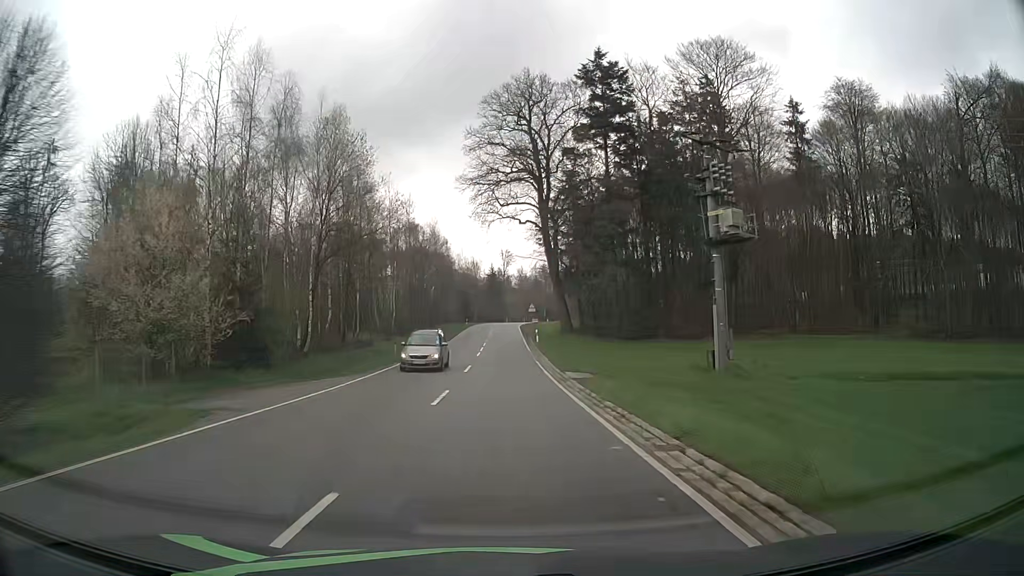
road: tertiary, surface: asphalt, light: Day
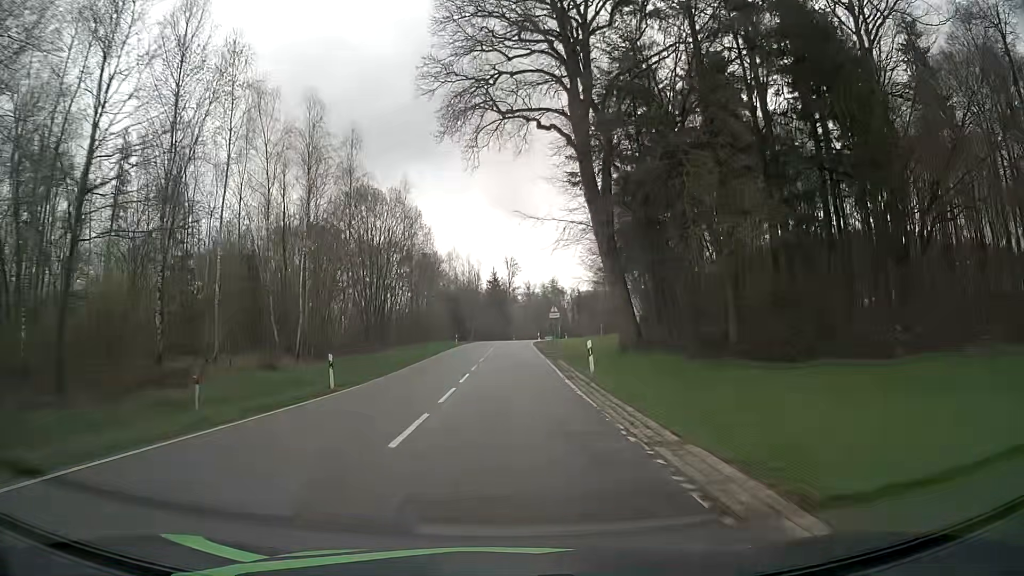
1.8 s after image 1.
(-0.1, +29.6) m; 0°
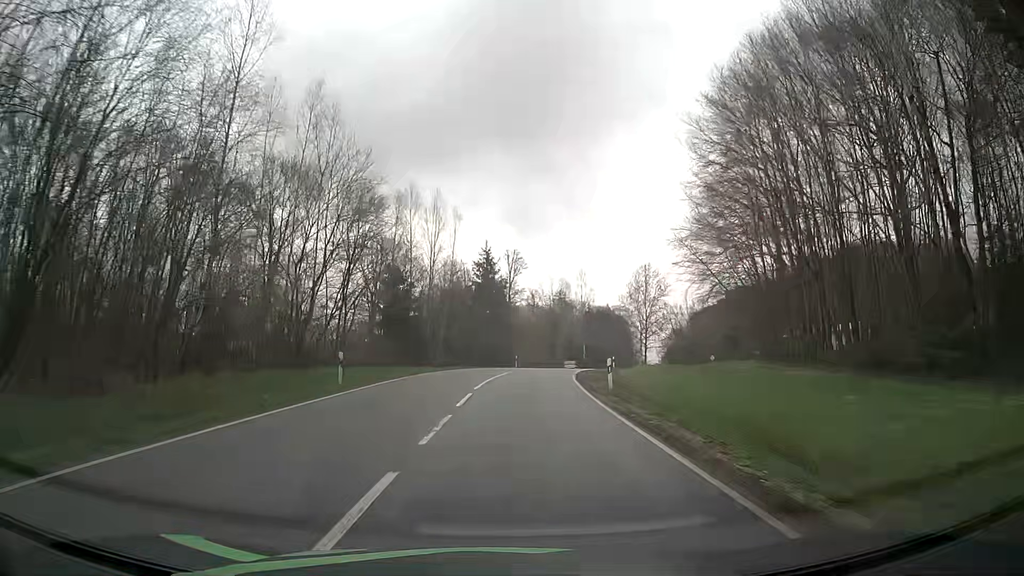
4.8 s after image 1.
(-0.1, +47.7) m; +1°
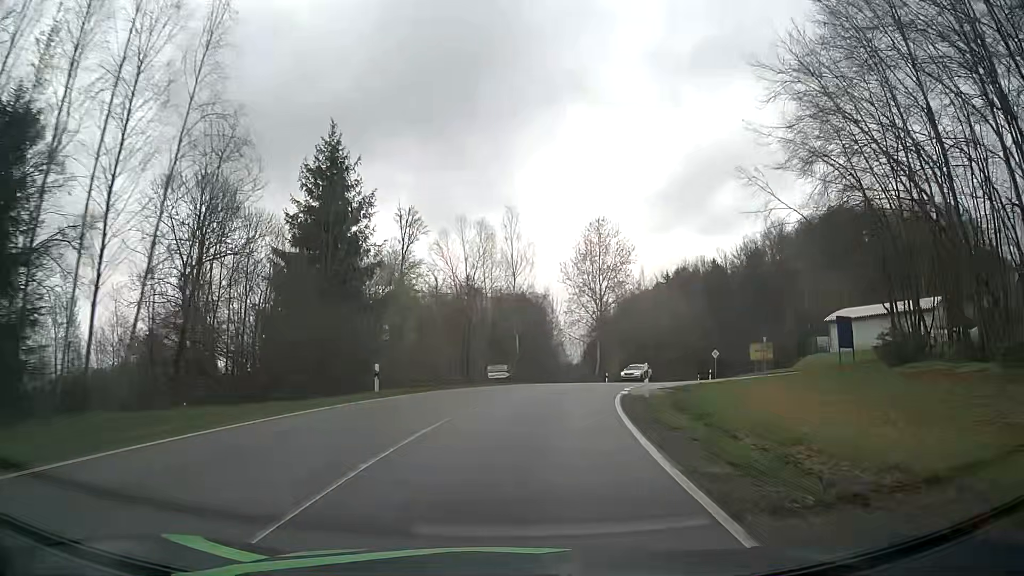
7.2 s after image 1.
(+1.4, +36.1) m; +7°
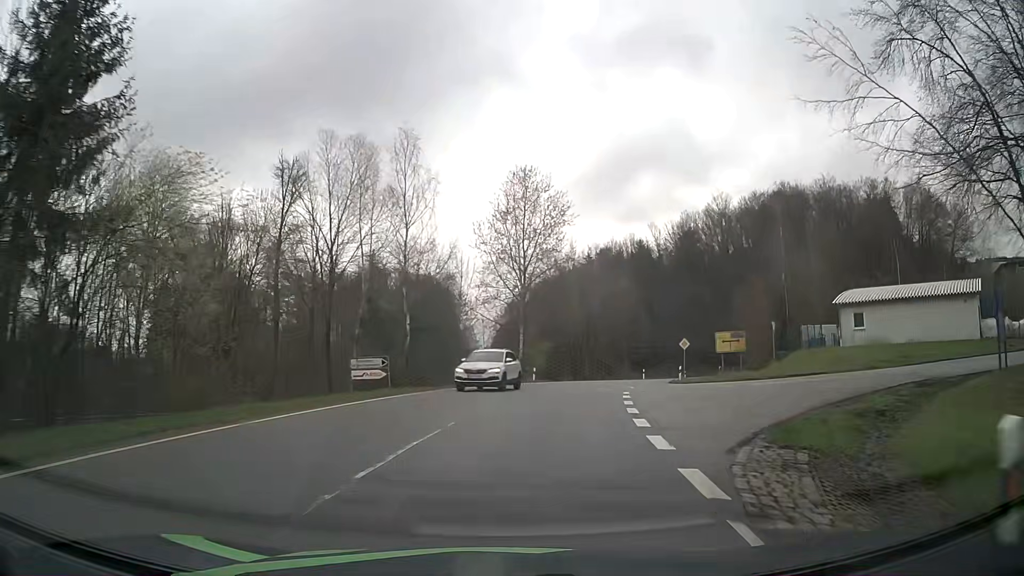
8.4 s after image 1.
(+1.1, +17.3) m; +8°
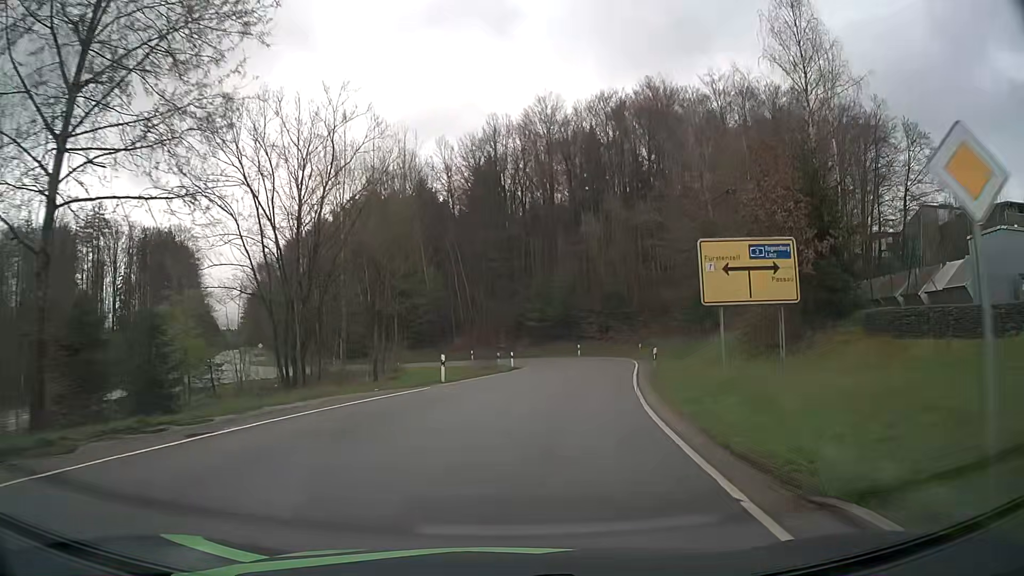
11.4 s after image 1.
(+7.4, +42.3) m; +19°
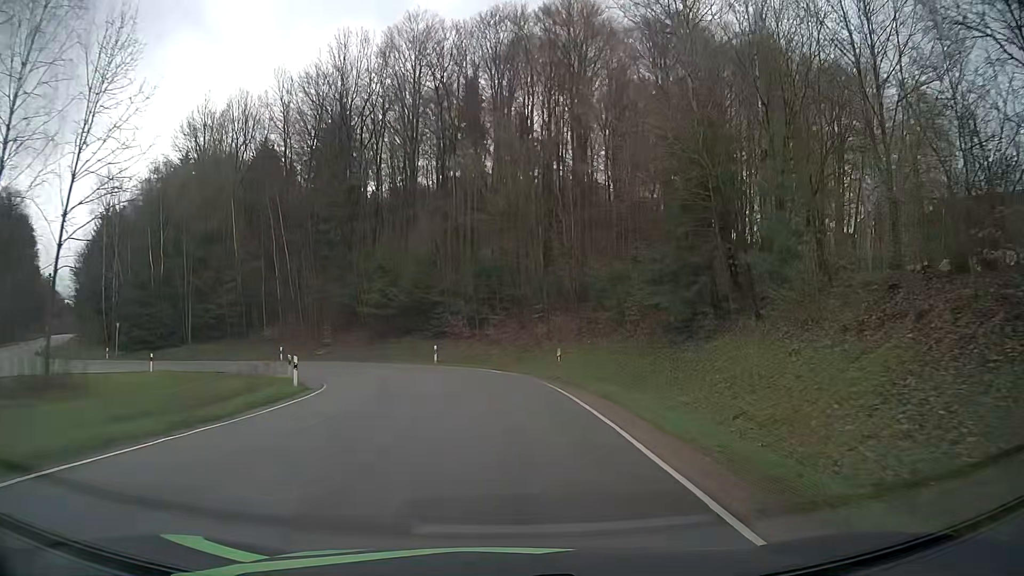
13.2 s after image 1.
(+2.6, +23.5) m; +12°
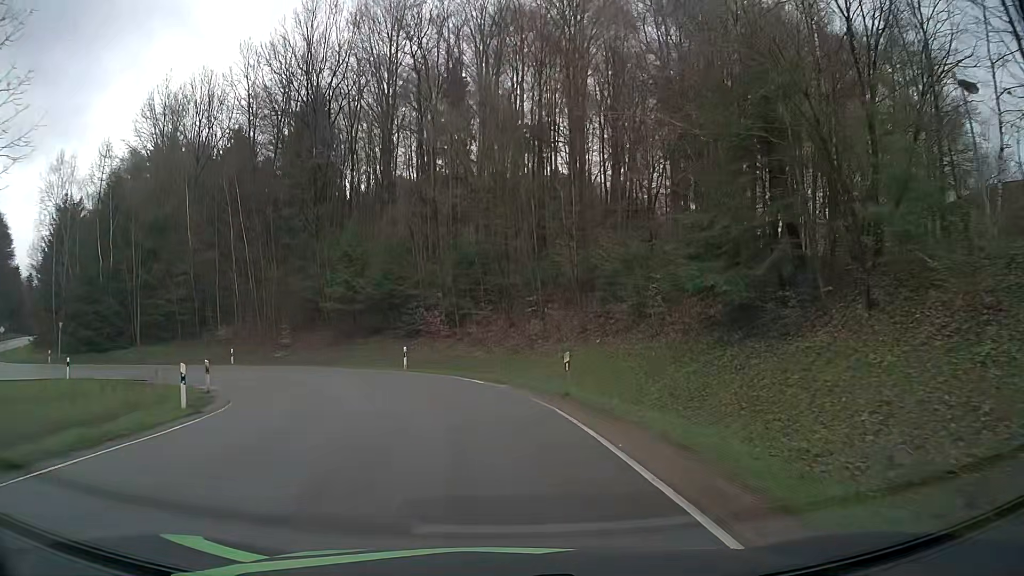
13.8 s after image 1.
(+0.1, +7.3) m; +1°
(0, +10) (-2, +20) (-6, +29) (-13, +35) (-23, +39) (-33, +39) (-43, +42) (-51, +47) (-57, +55) (-63, +63) m
